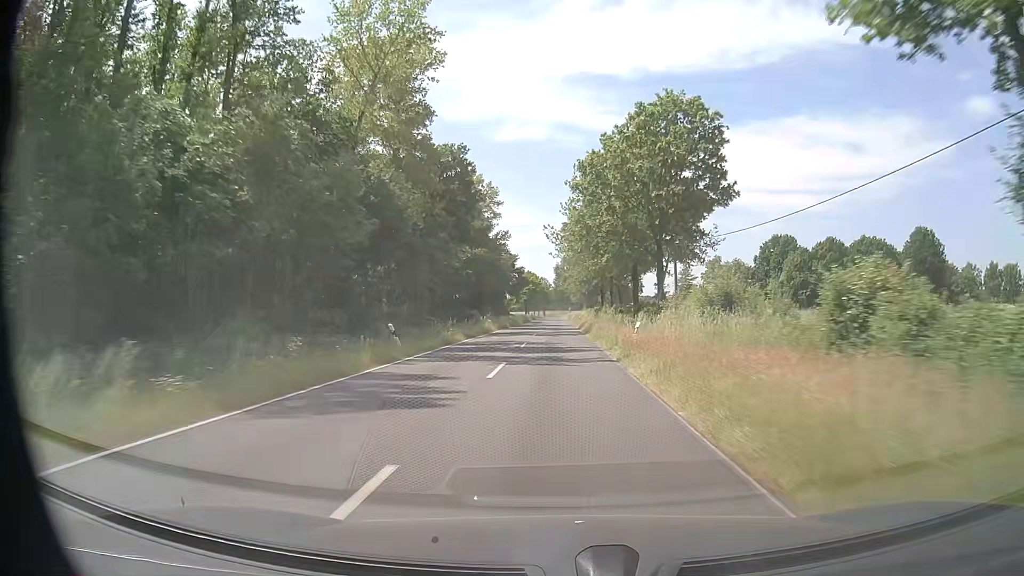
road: secondary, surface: asphalt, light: Day
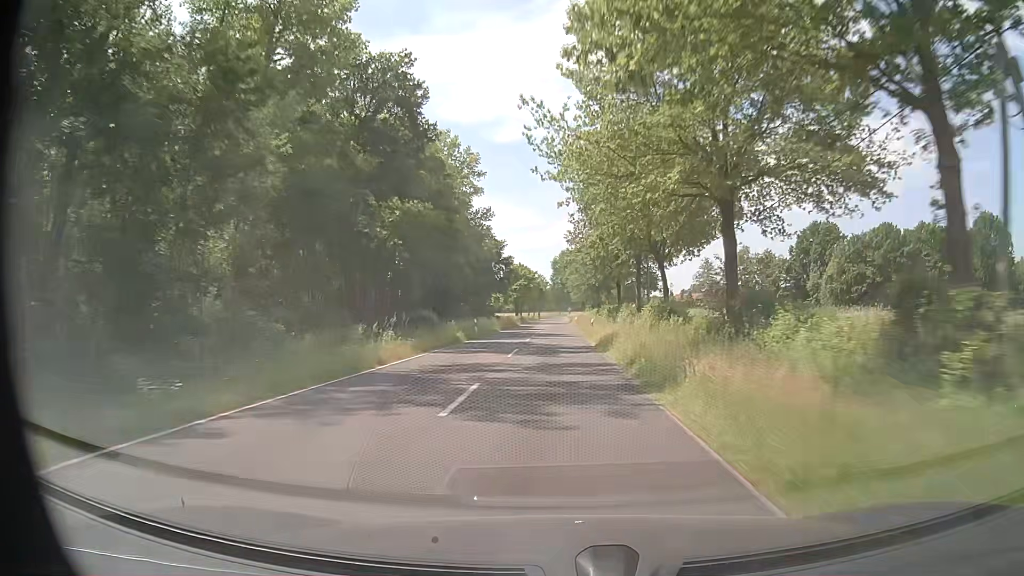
(+0.2, +29.1) m; 0°
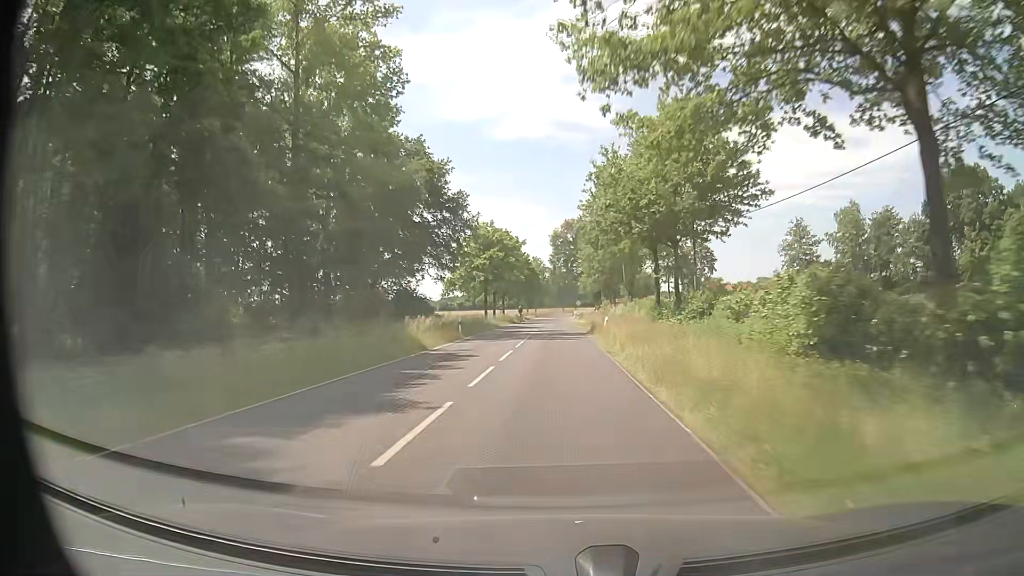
(-0.1, +57.6) m; -1°
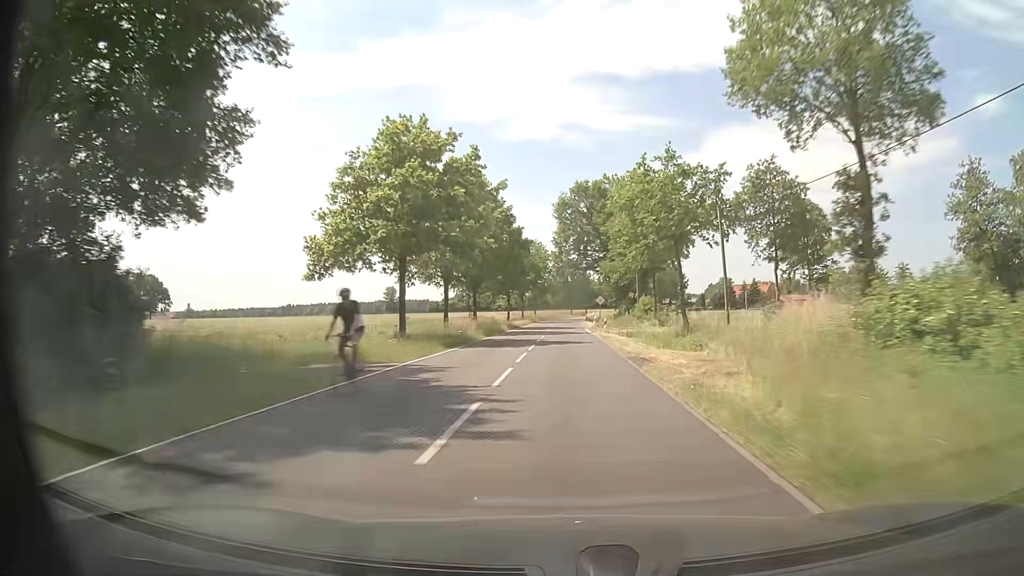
(-0.1, +41.9) m; 0°
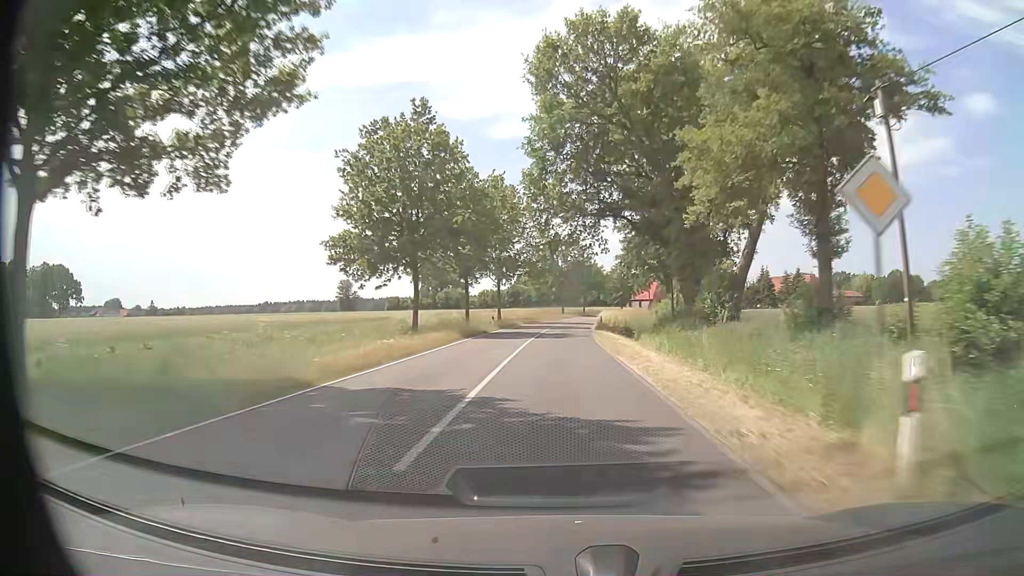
(+0.2, +54.4) m; +1°
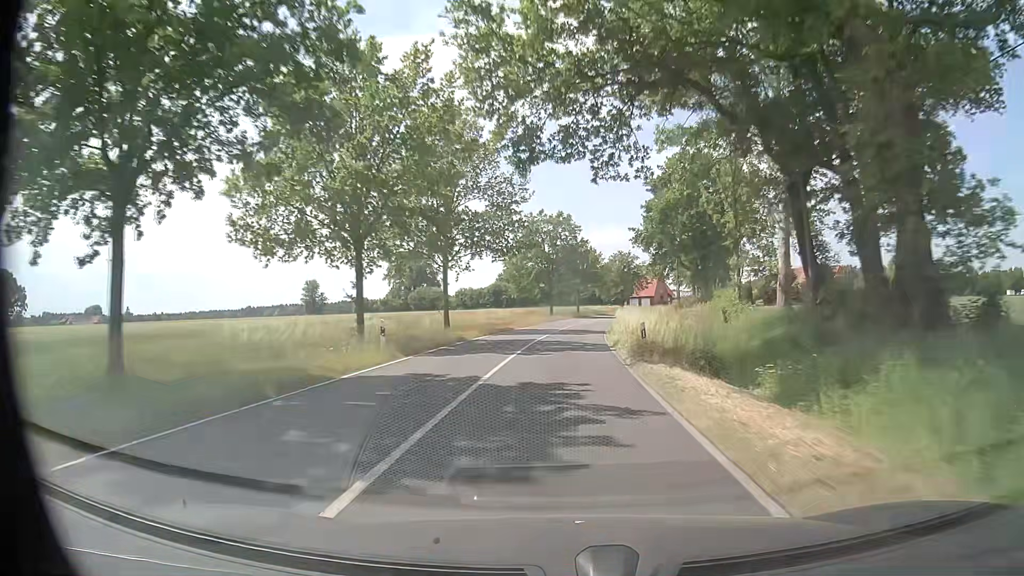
(+0.1, +26.4) m; +1°
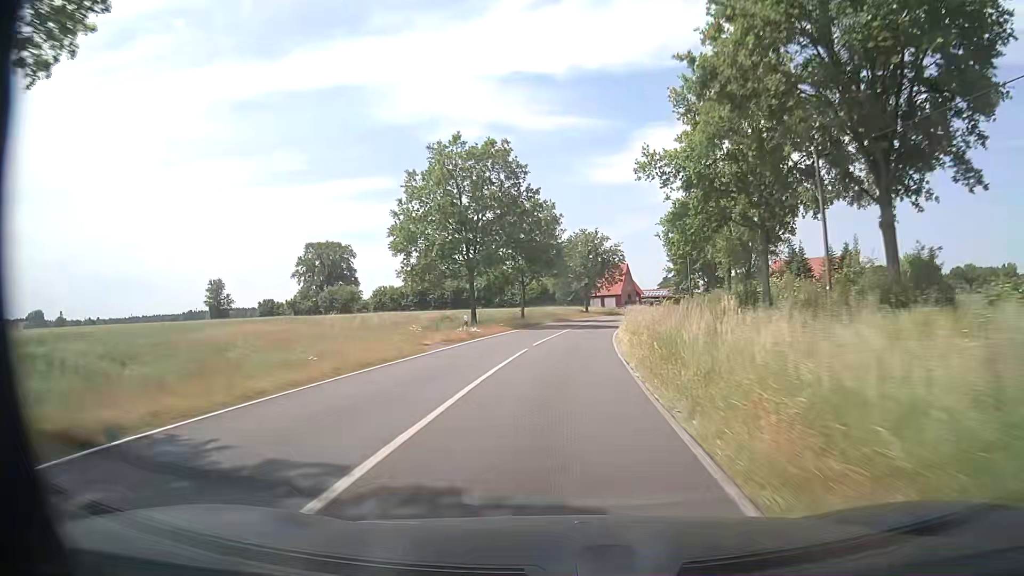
(+1.1, +38.1) m; +4°
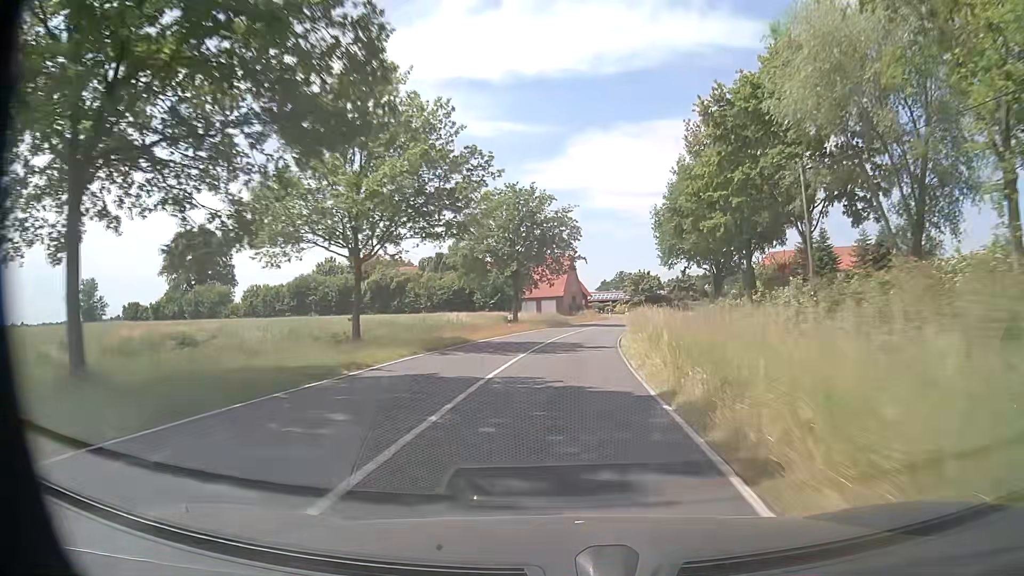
(+1.6, +37.0) m; +5°
(0, +10) (+1, +20) (+1, +30) (+2, +40) (+4, +50) (+6, +60) (+8, +69) (+11, +79) (+15, +88) (+19, +97) m
